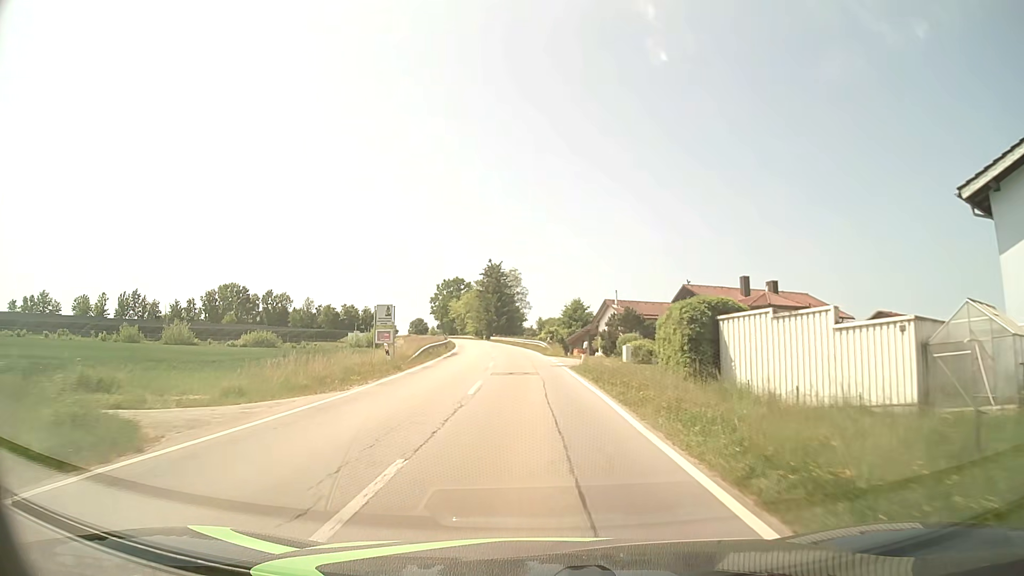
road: tertiary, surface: asphalt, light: Day
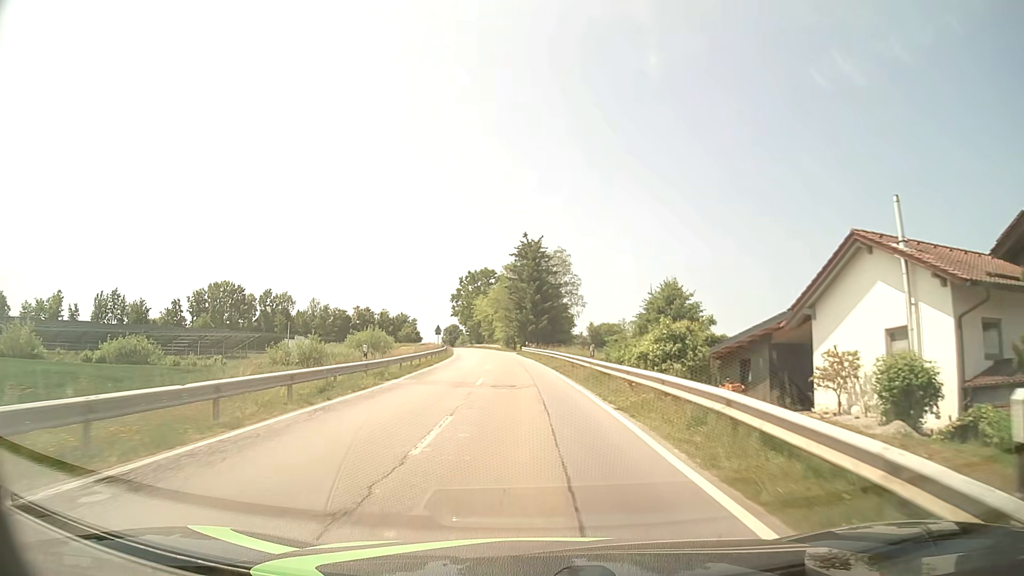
(-1.4, +44.2) m; -4°
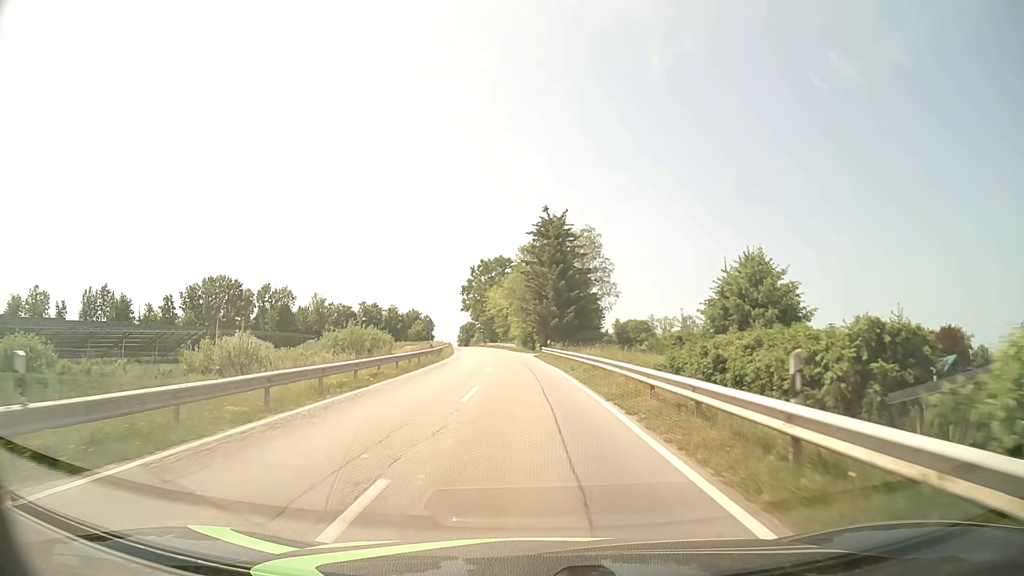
(-0.3, +18.0) m; -2°
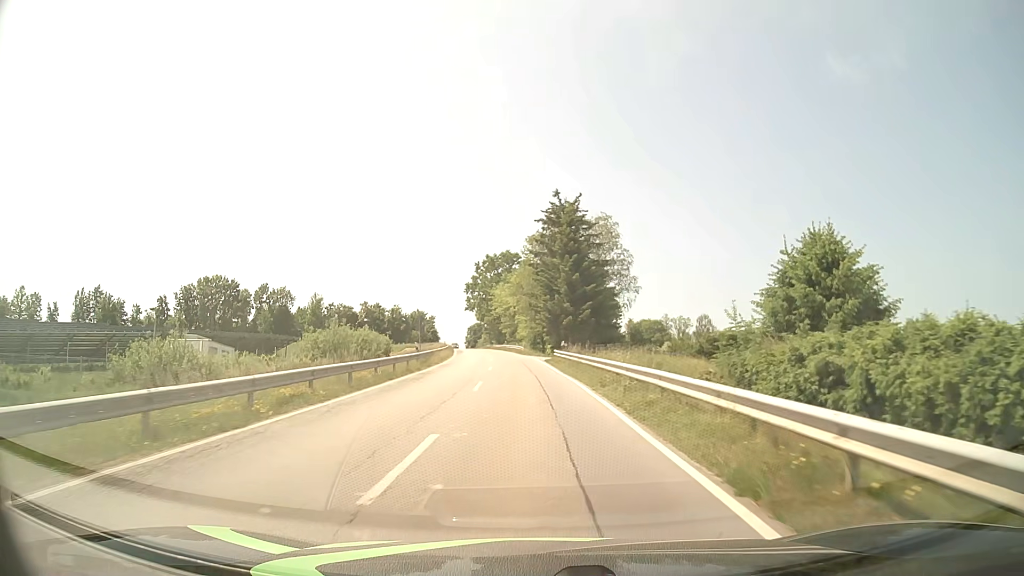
(0.0, +9.1) m; 0°
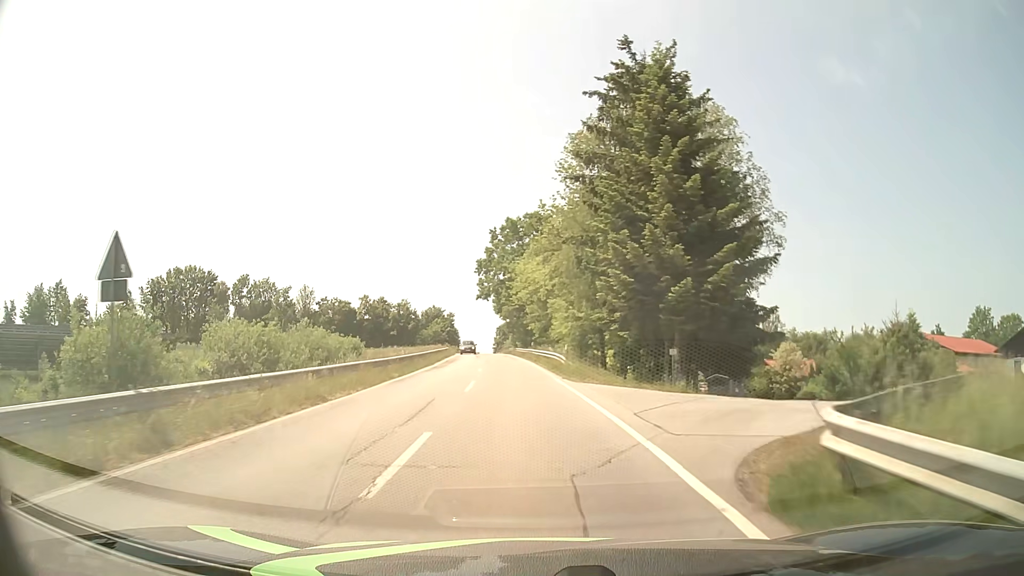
(-1.1, +36.4) m; -3°
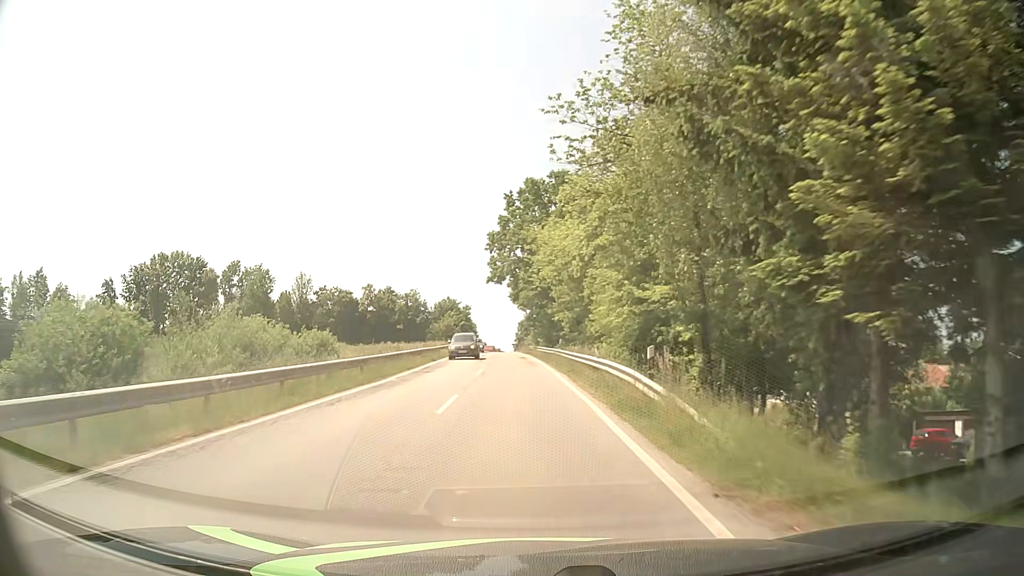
(-0.3, +18.2) m; -2°
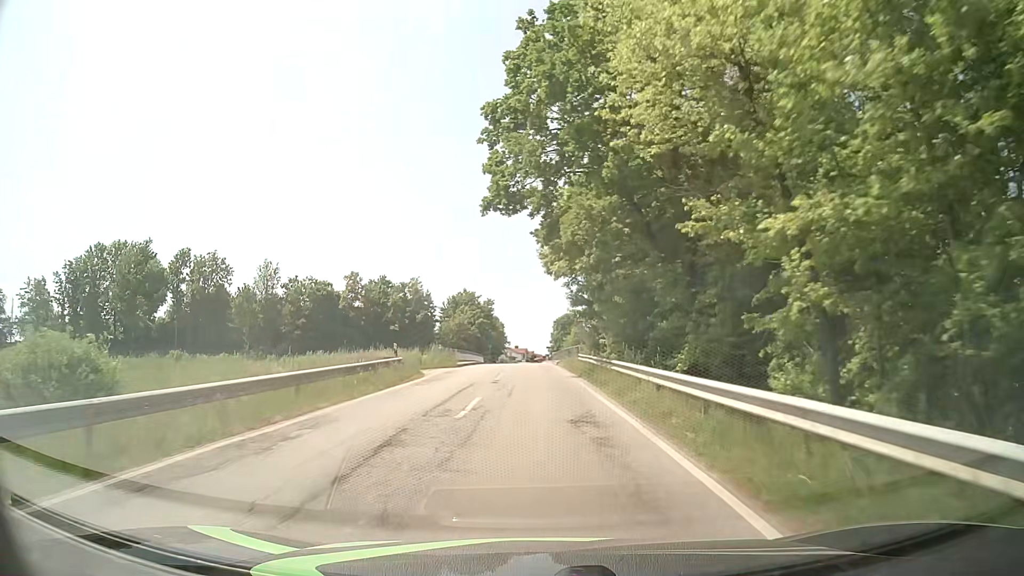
(-1.2, +36.6) m; -3°
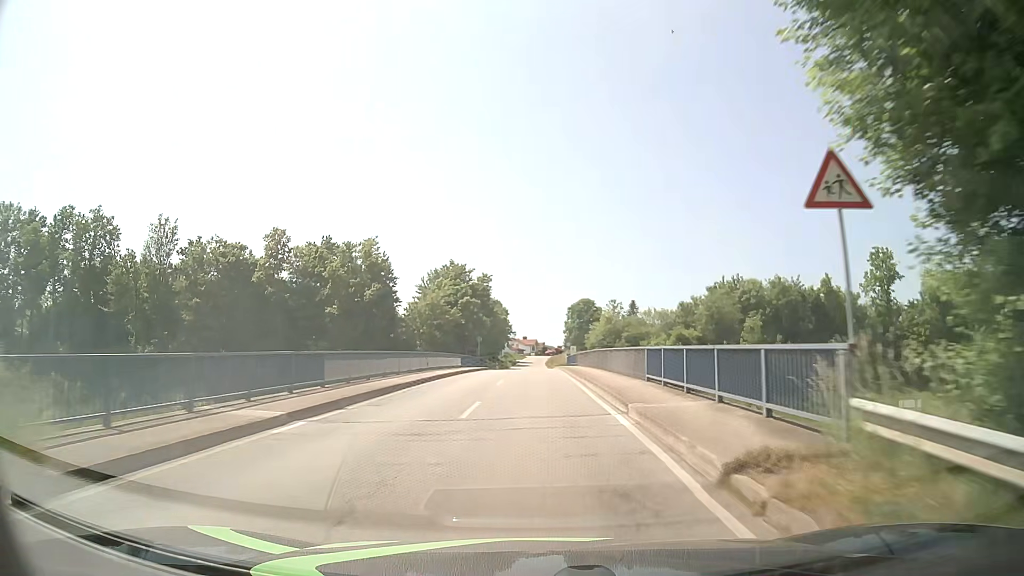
(-0.6, +36.7) m; -1°
(0, +10) (0, +20) (0, +30) (0, +40) (0, +50) (0, +60) (0, +70) (0, +80) (0, +90) (0, +100) m
